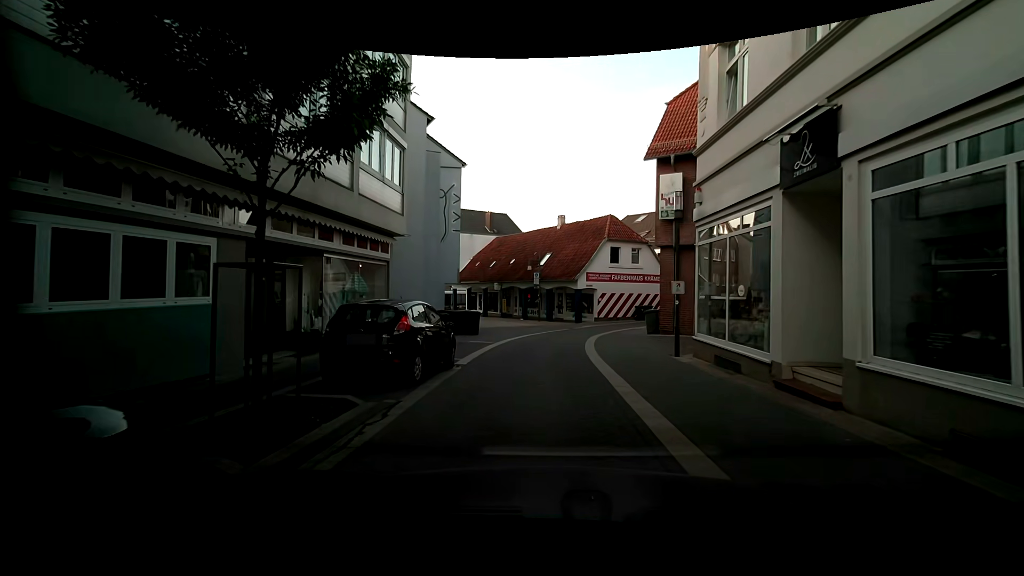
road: residential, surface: paving_stones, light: Day
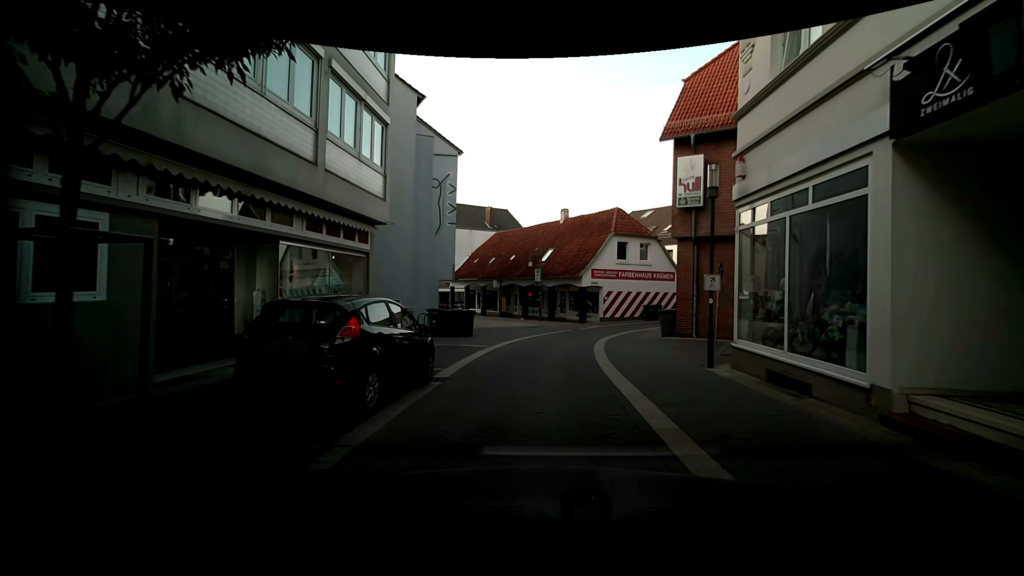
(0.0, +2.4) m; +1°
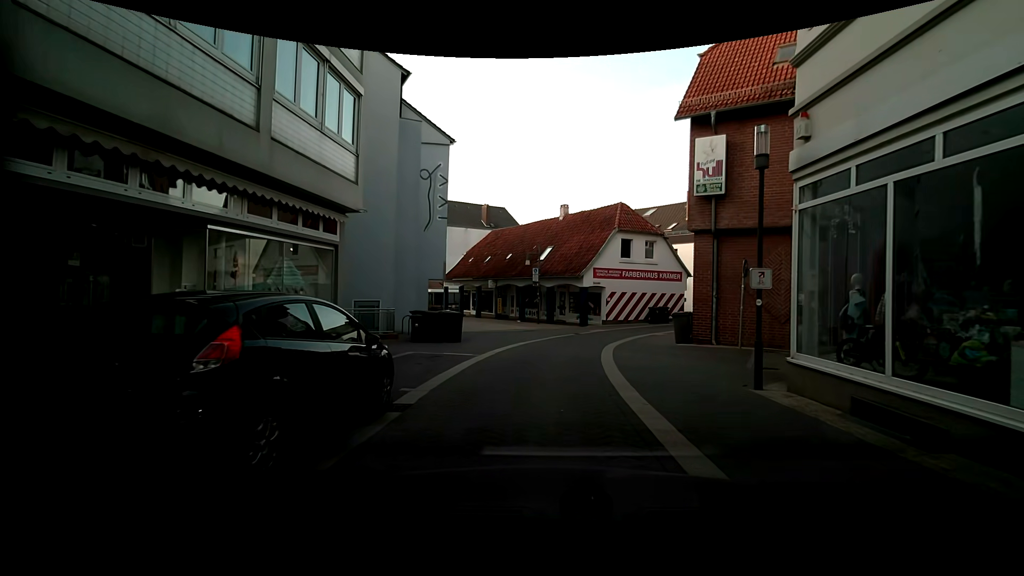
(0.0, +2.3) m; -2°
